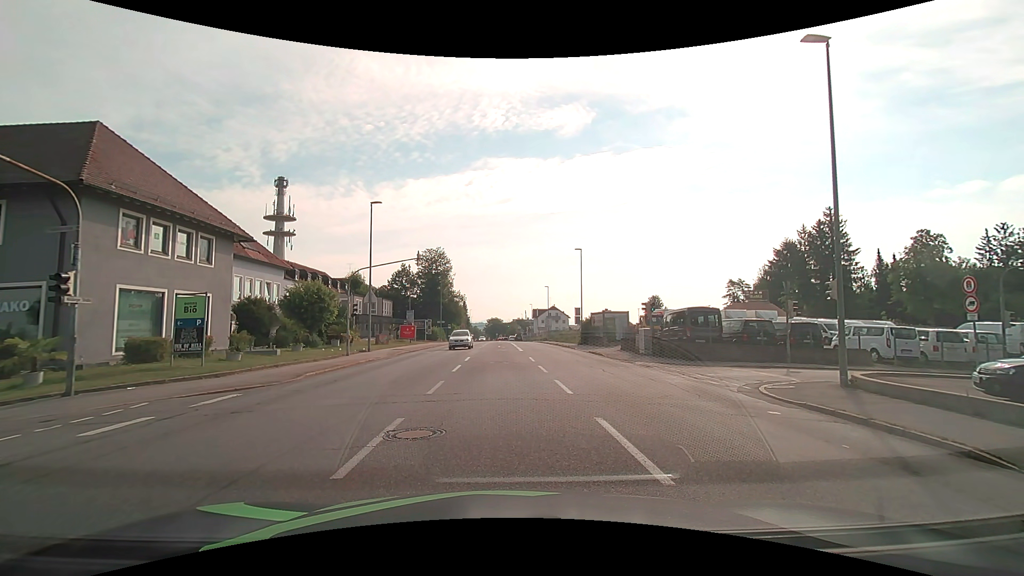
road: tertiary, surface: asphalt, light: Day
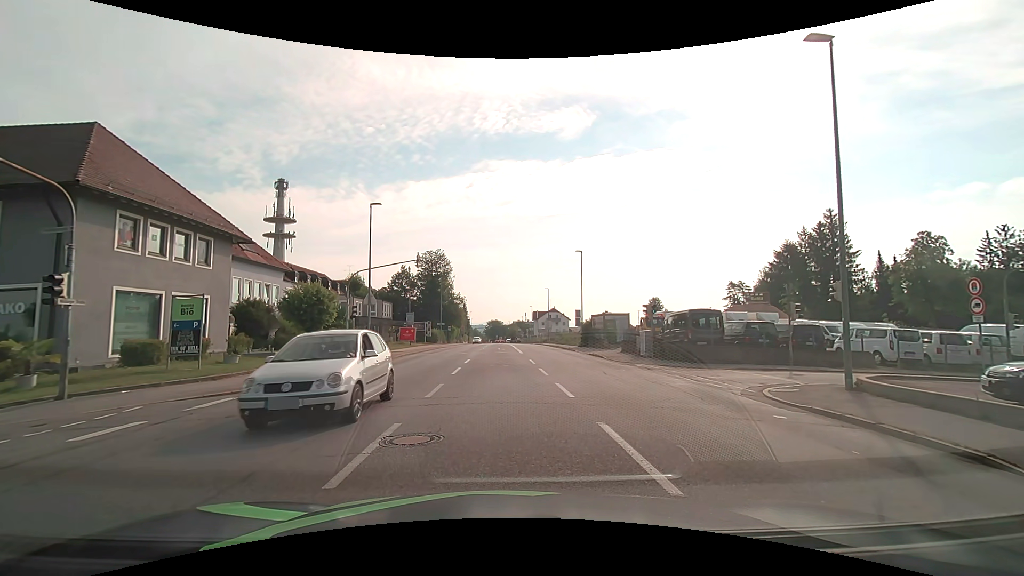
(0.0, +0.2) m; 0°
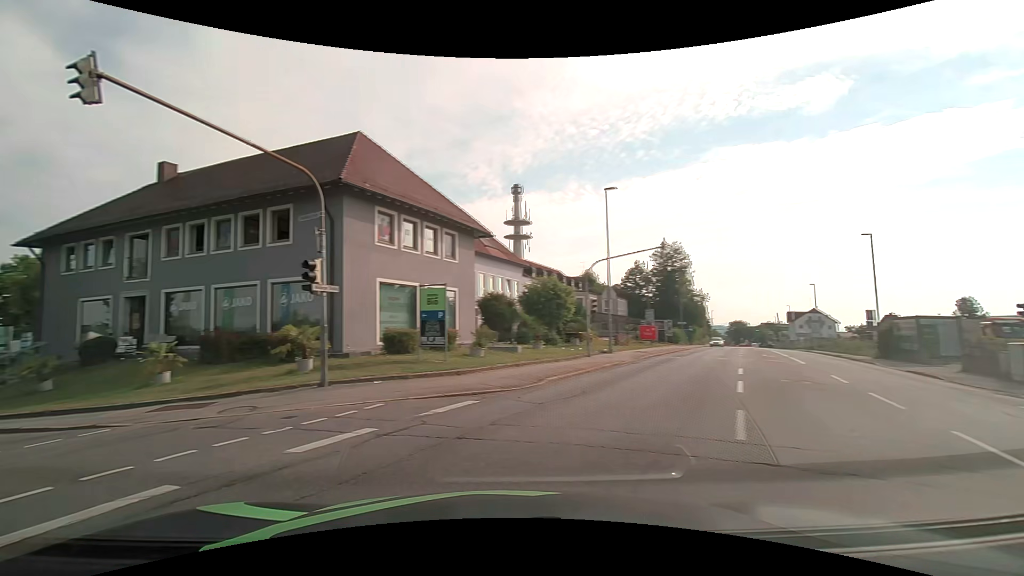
(-0.7, +4.2) m; -26°
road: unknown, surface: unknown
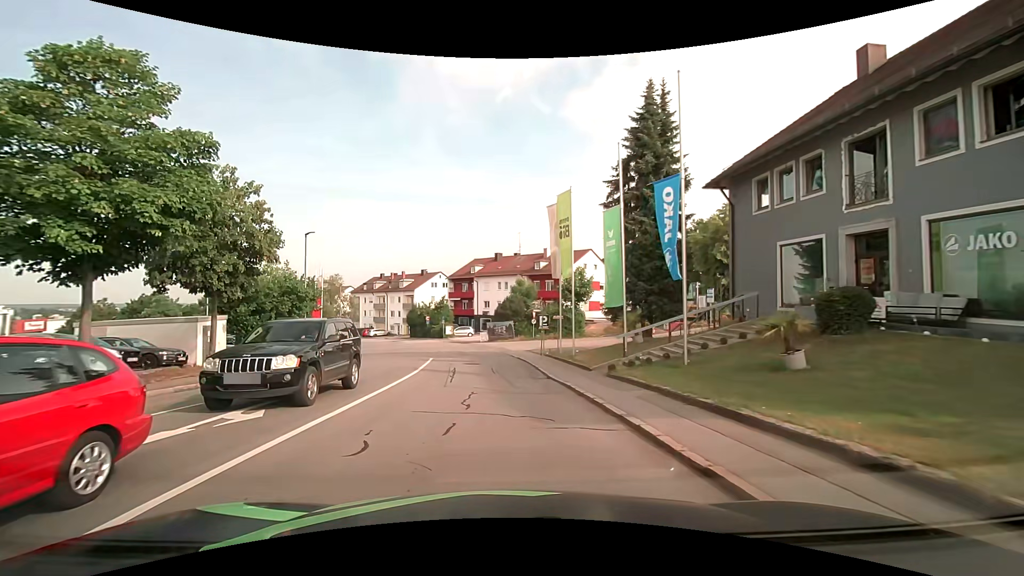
(-8.5, +9.9) m; -63°
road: residential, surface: asphalt
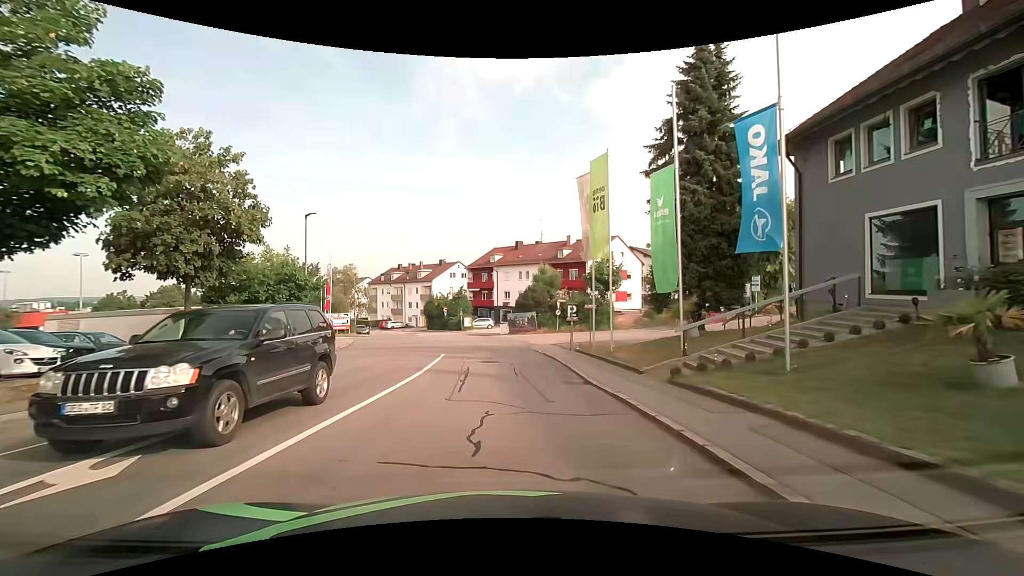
(-0.1, +3.7) m; -2°
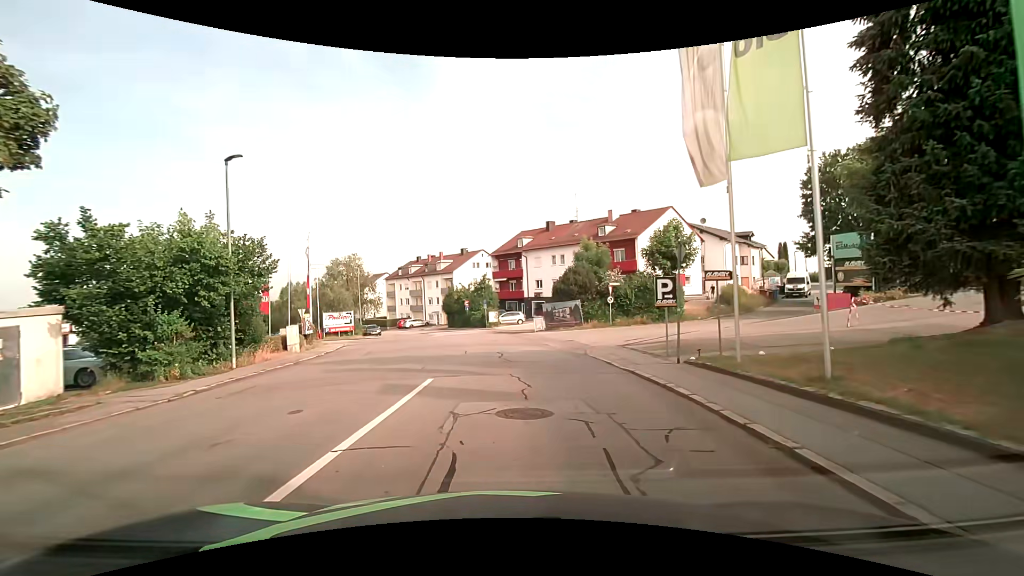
(-0.3, +11.2) m; -3°
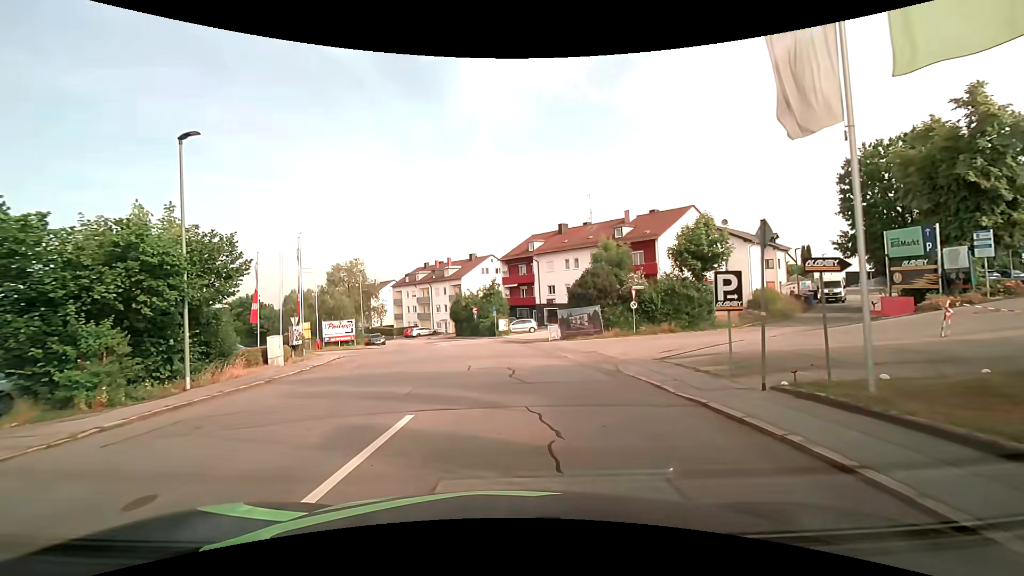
(0.0, +3.4) m; -2°
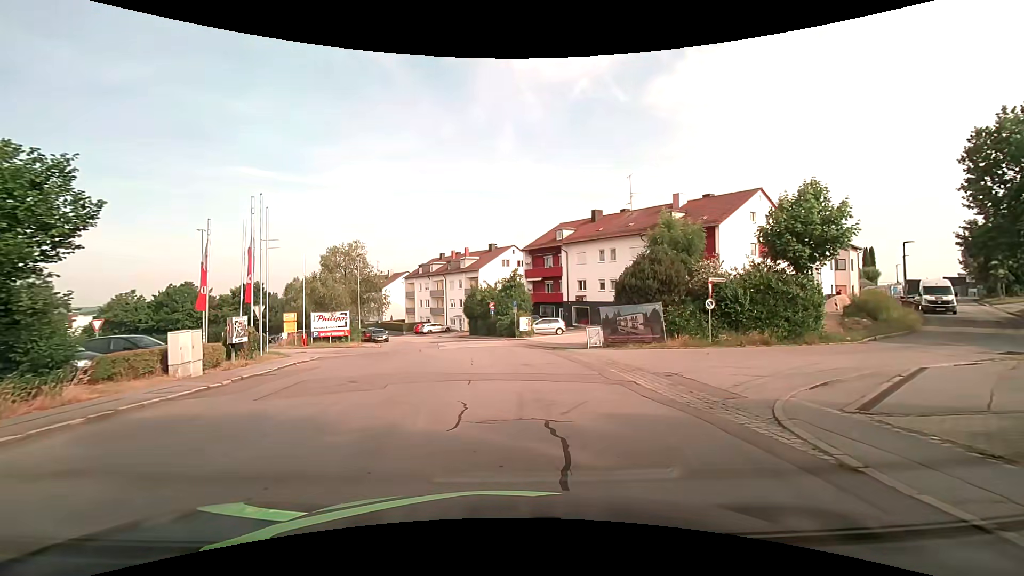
(-0.2, +8.2) m; -3°
